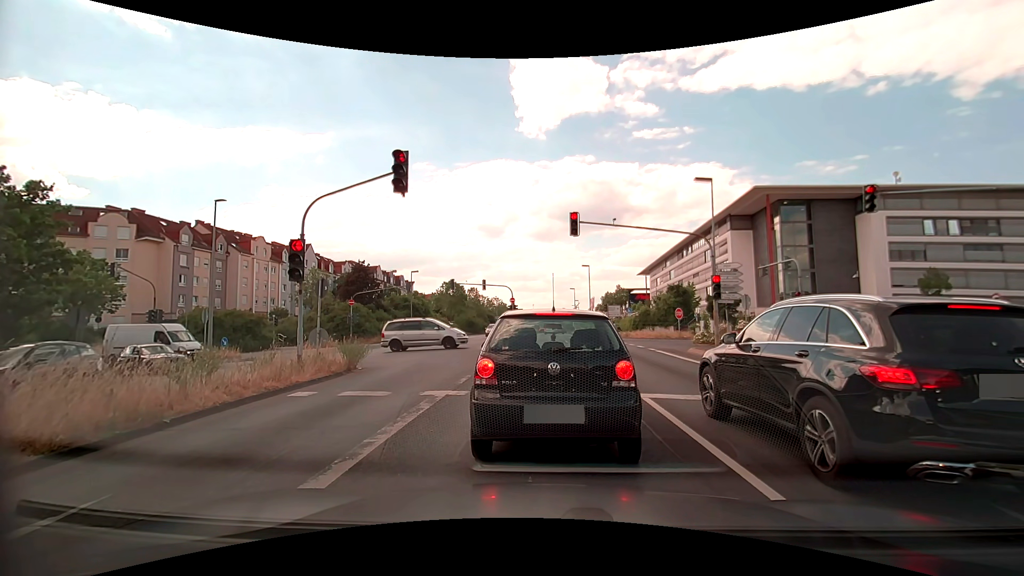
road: primary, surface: asphalt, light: Day
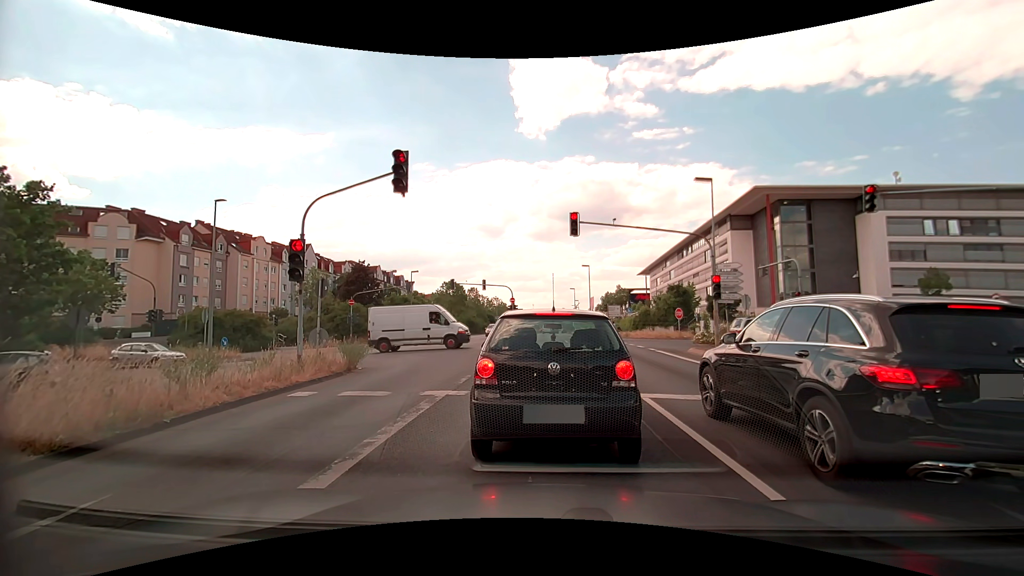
(0.0, 0.0) m; 0°
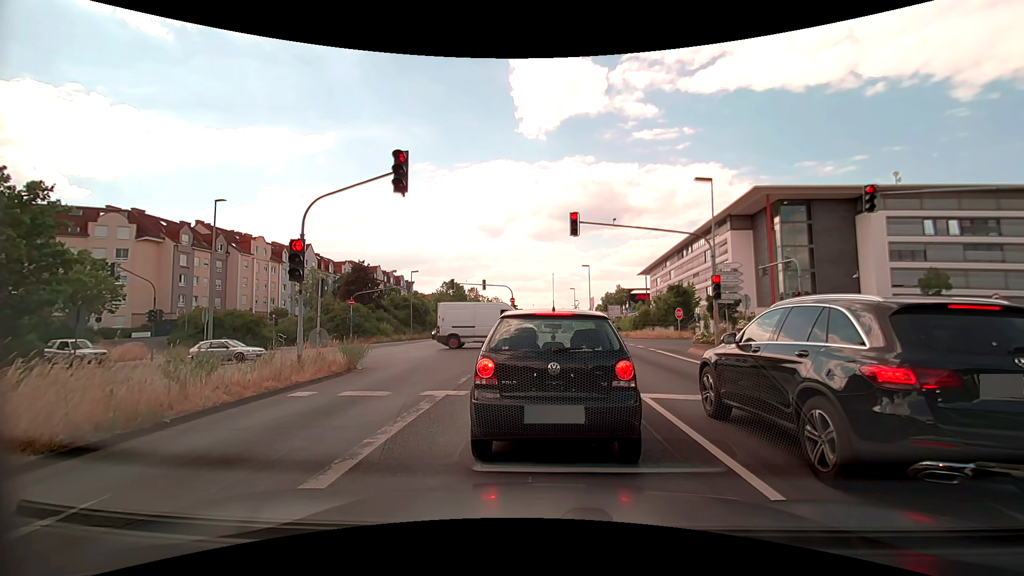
(0.0, 0.0) m; 0°
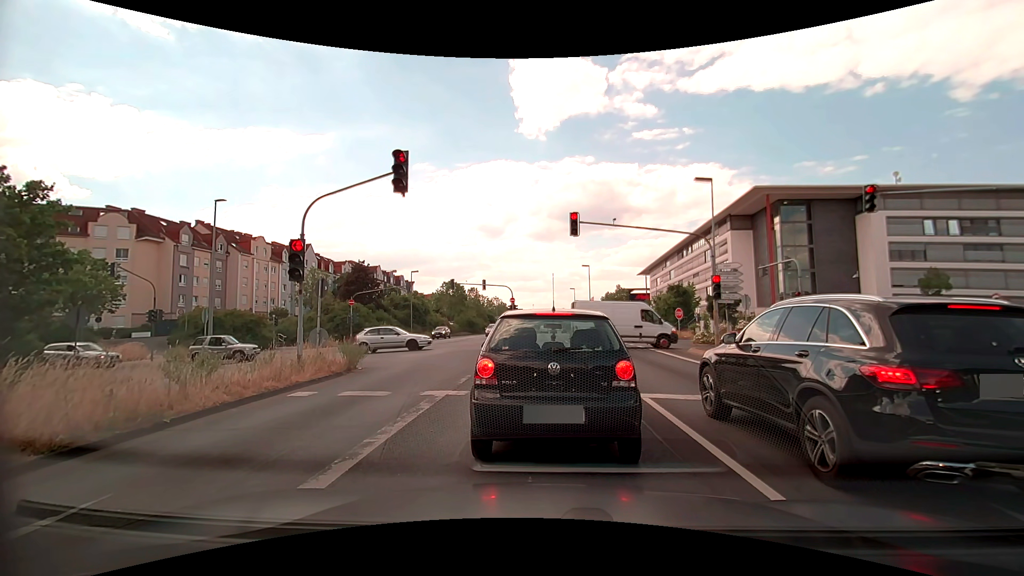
(0.0, 0.0) m; 0°
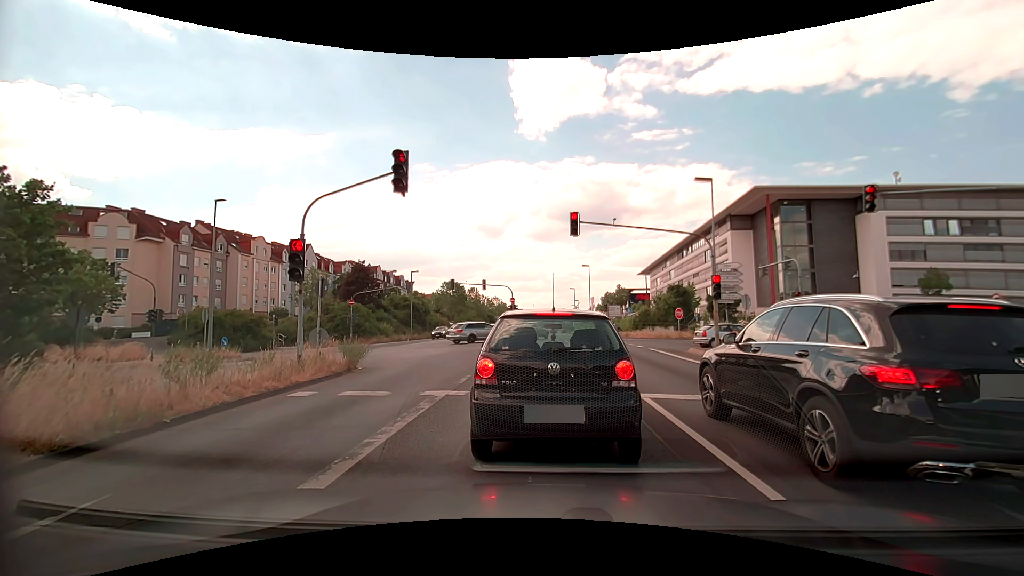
(0.0, 0.0) m; 0°
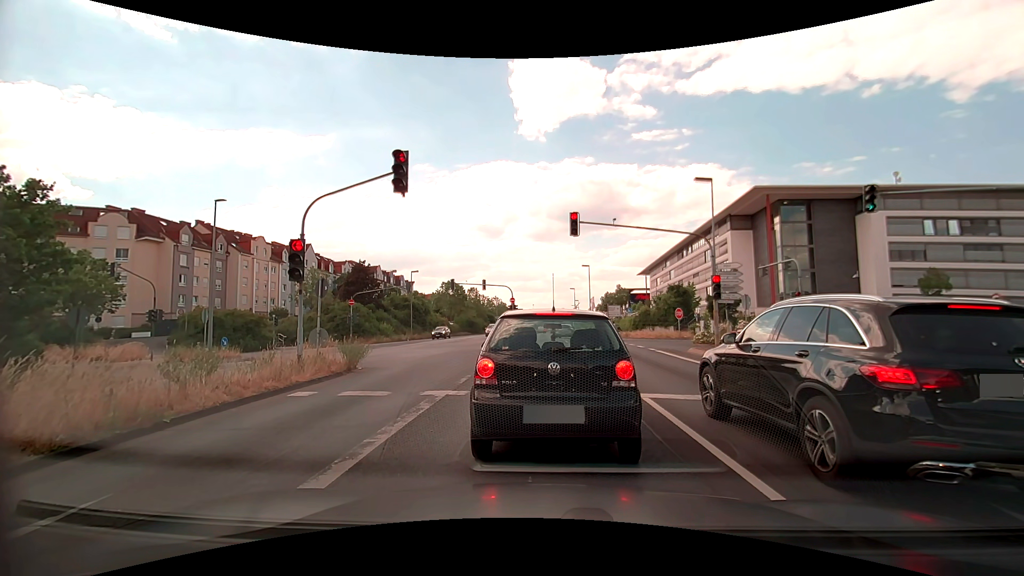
(0.0, 0.0) m; 0°
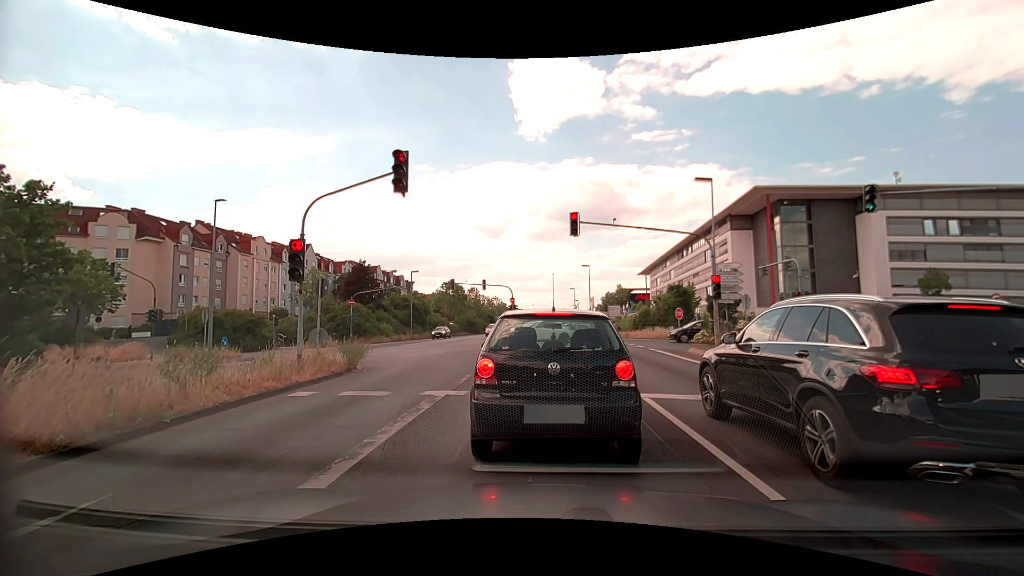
(0.0, 0.0) m; 0°
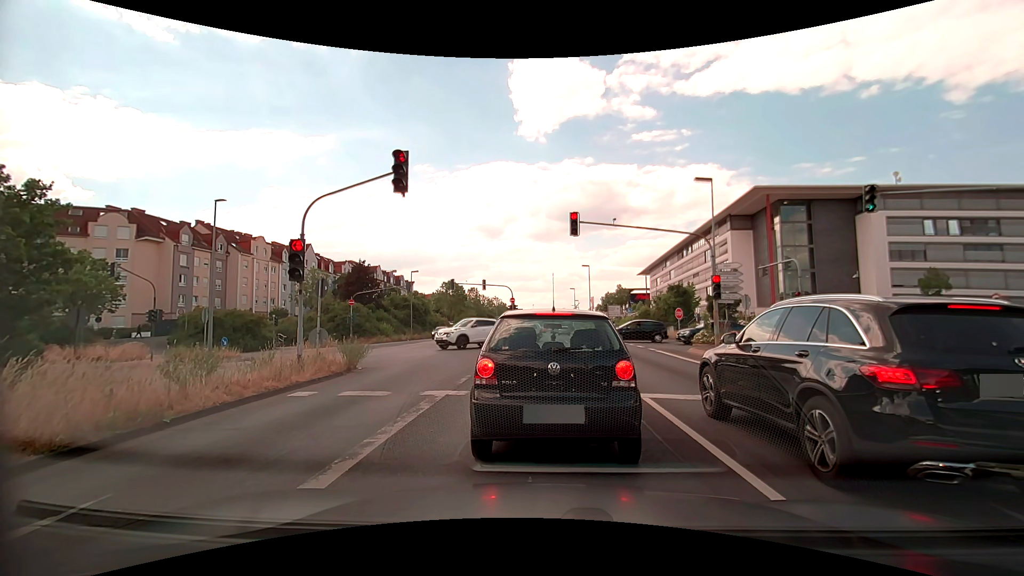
(0.0, 0.0) m; 0°
